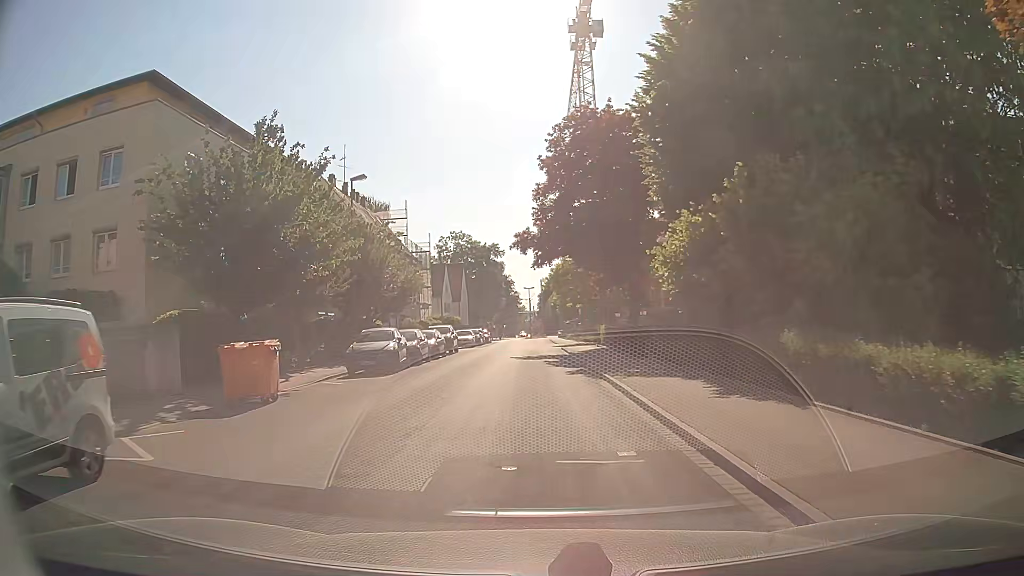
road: residential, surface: asphalt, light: Day
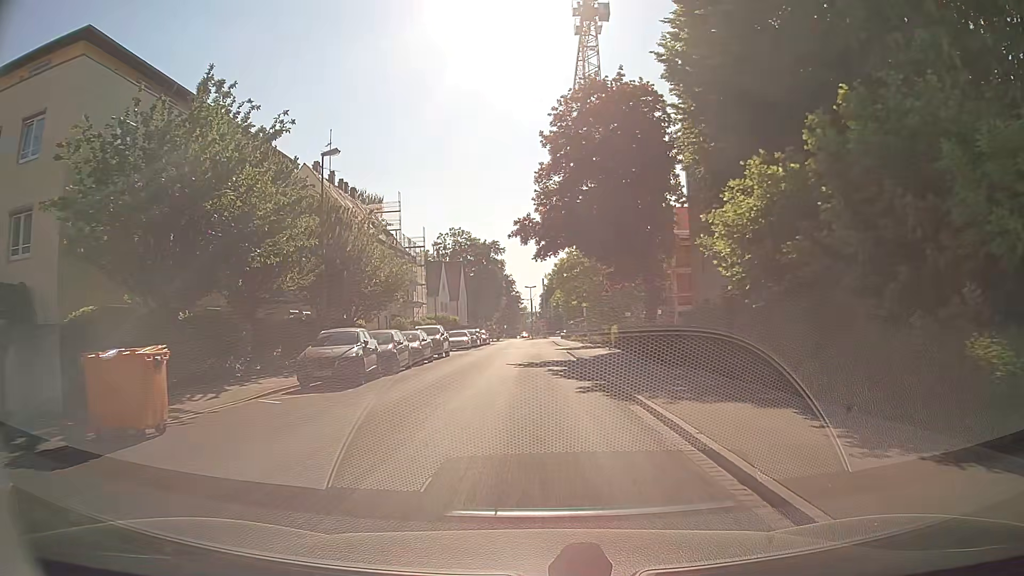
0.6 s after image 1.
(0.0, +5.0) m; 0°
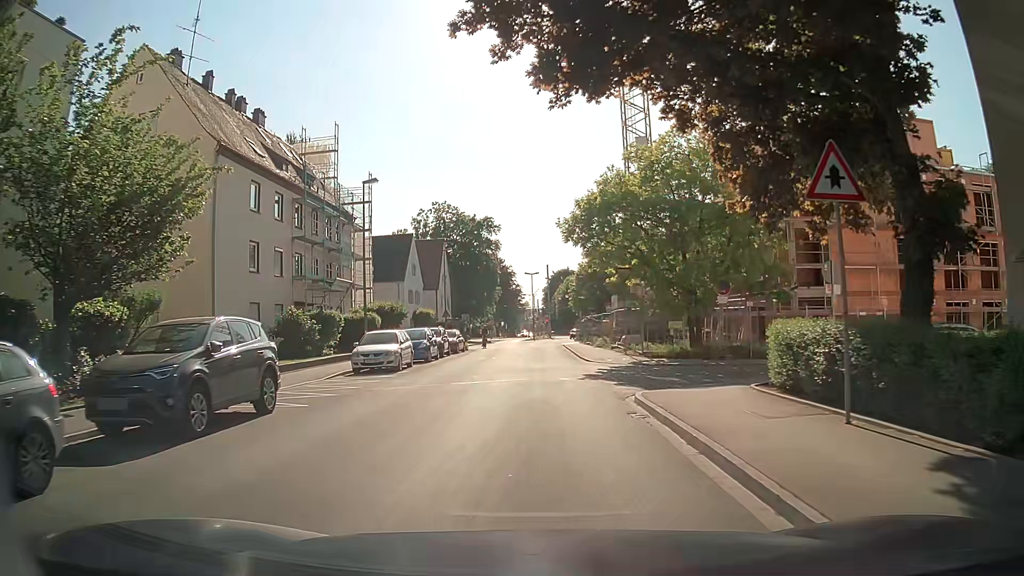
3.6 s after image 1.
(0.0, +25.0) m; -1°
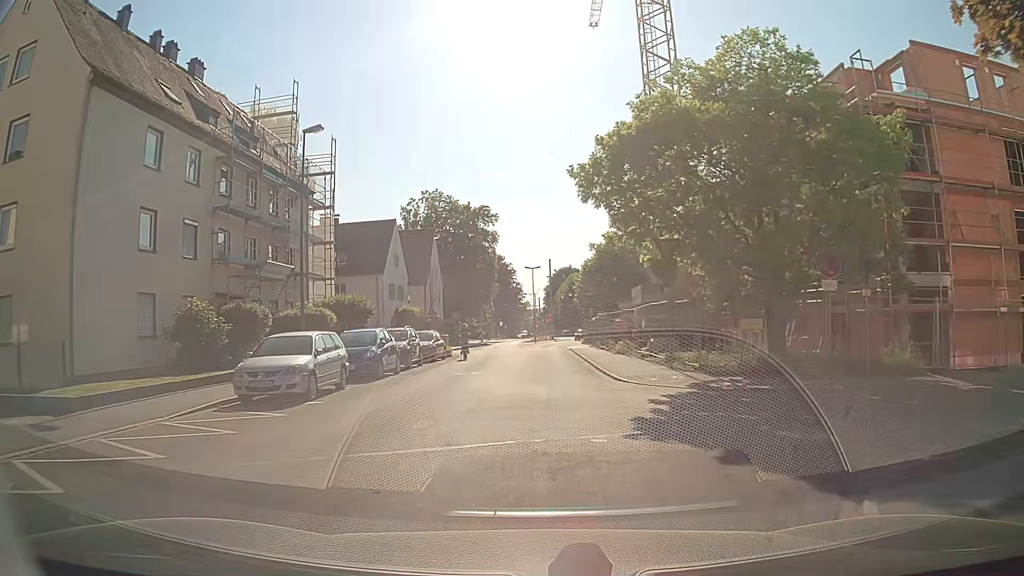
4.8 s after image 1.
(0.0, +9.4) m; -1°
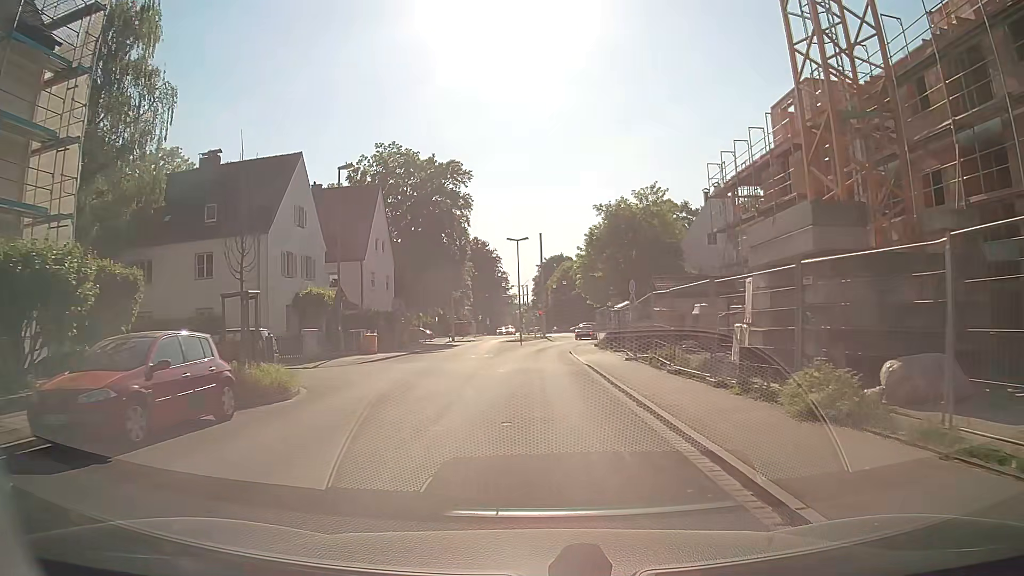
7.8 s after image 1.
(+0.7, +22.9) m; +3°
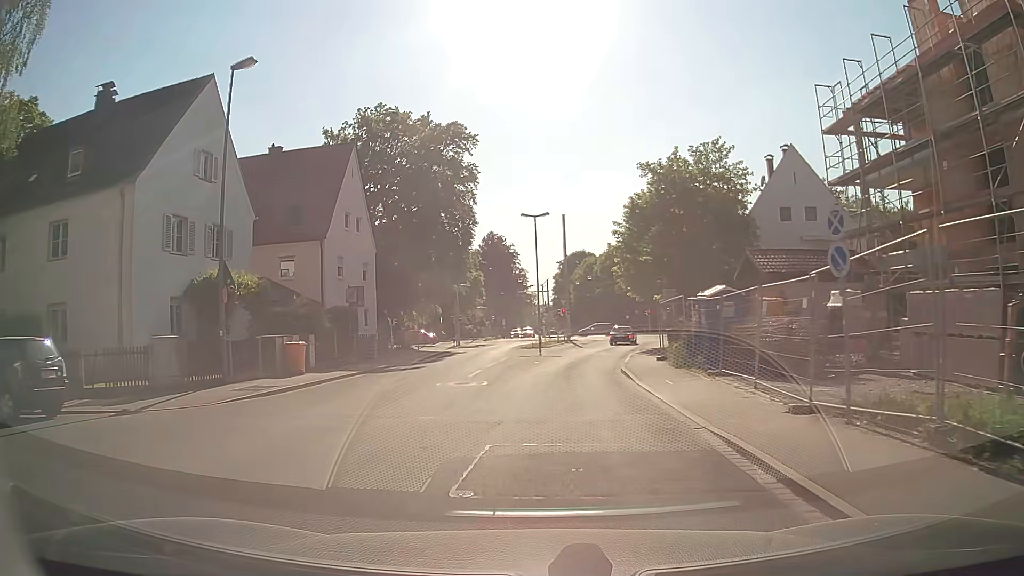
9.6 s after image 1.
(-0.3, +14.0) m; -2°
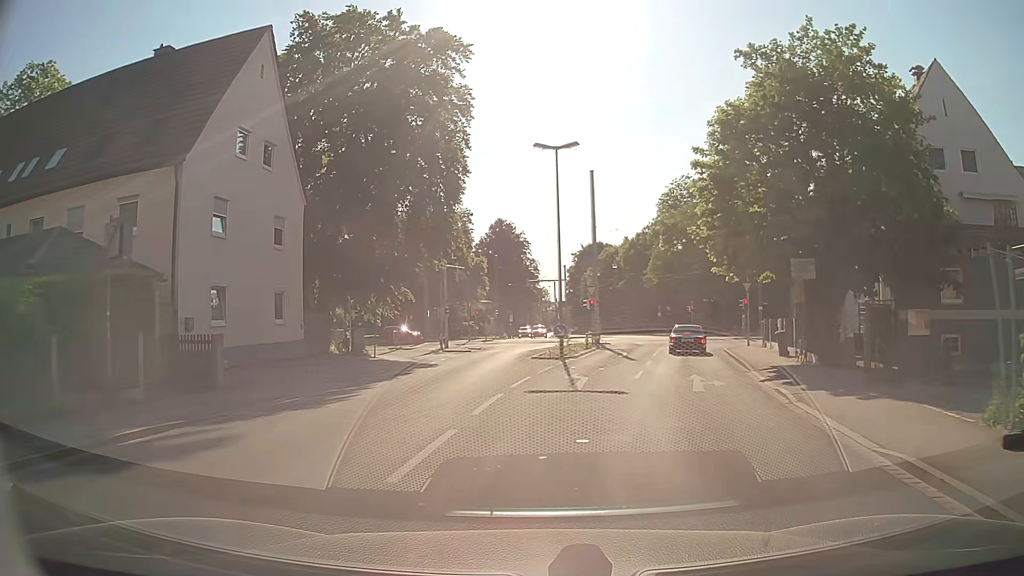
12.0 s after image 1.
(-0.4, +17.6) m; -1°
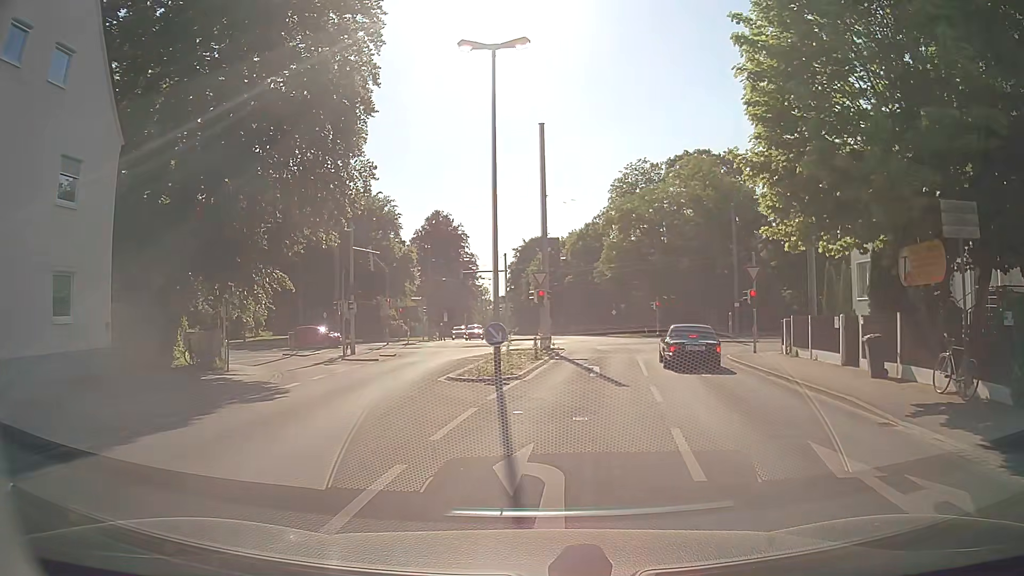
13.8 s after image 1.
(+0.4, +11.0) m; +3°
